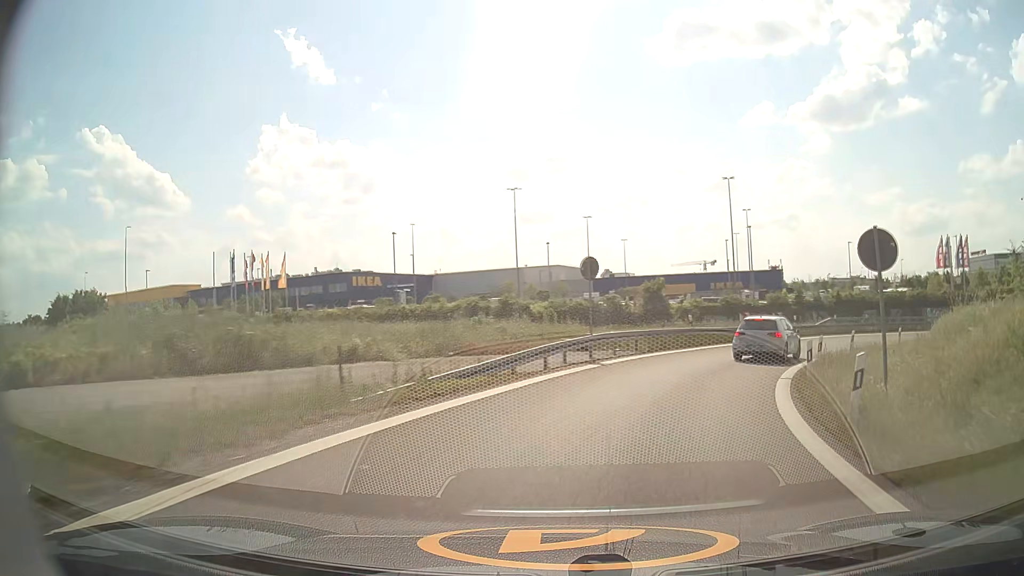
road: motorway_link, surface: asphalt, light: Day
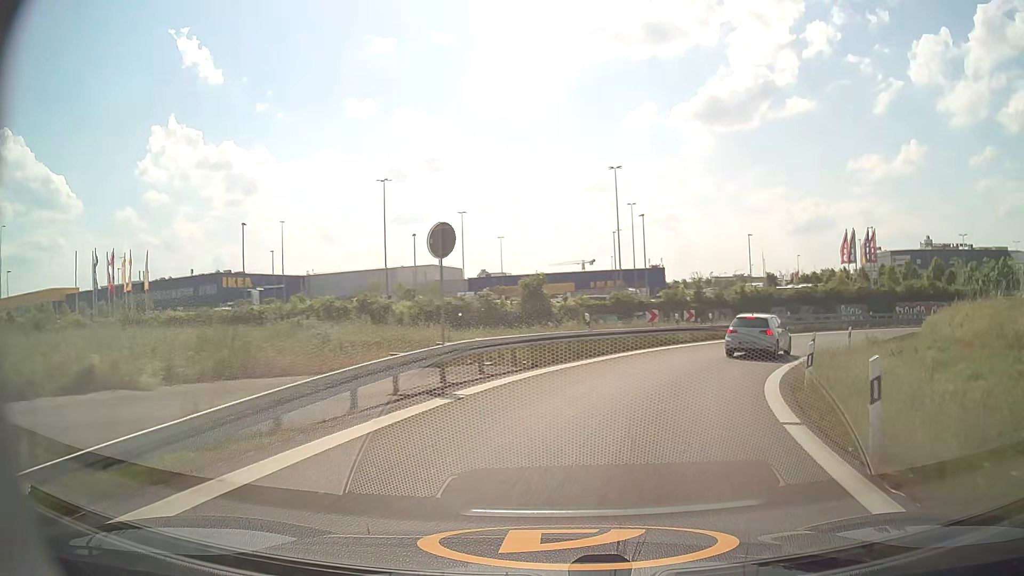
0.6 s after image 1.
(+0.7, +7.6) m; +11°
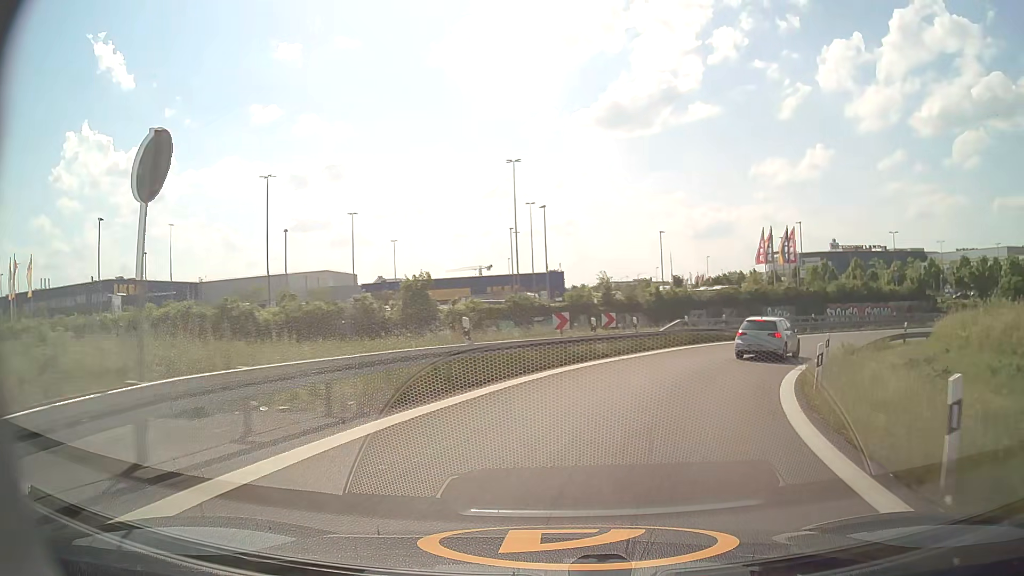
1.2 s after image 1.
(+0.6, +7.6) m; +9°
(+1, +10) (+4, +19) (+9, +28) (+16, +35) (+24, +41) (+34, +44) (+43, +46) (+53, +46) (+63, +44) (+73, +42) m
